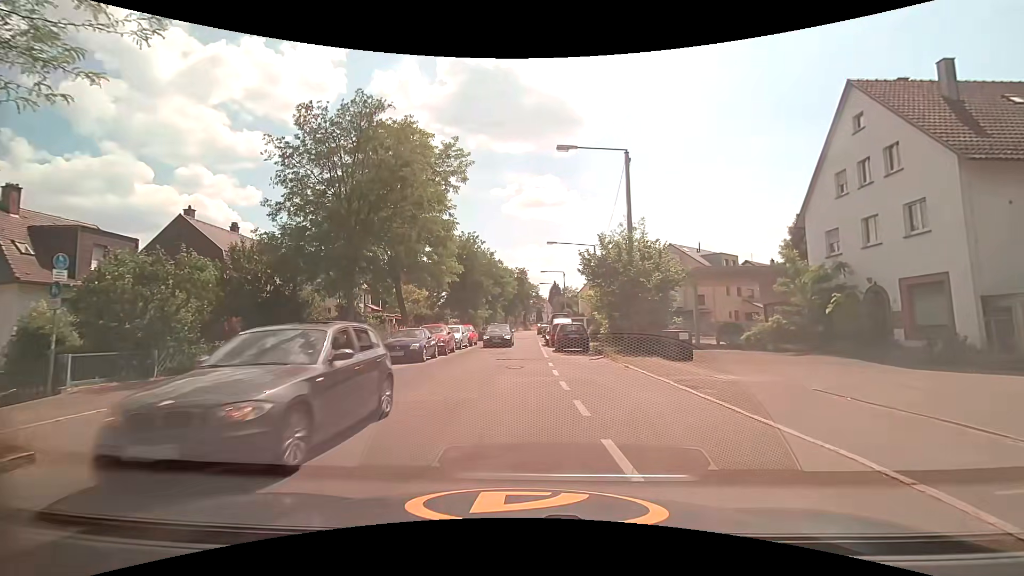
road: residential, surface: asphalt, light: Day
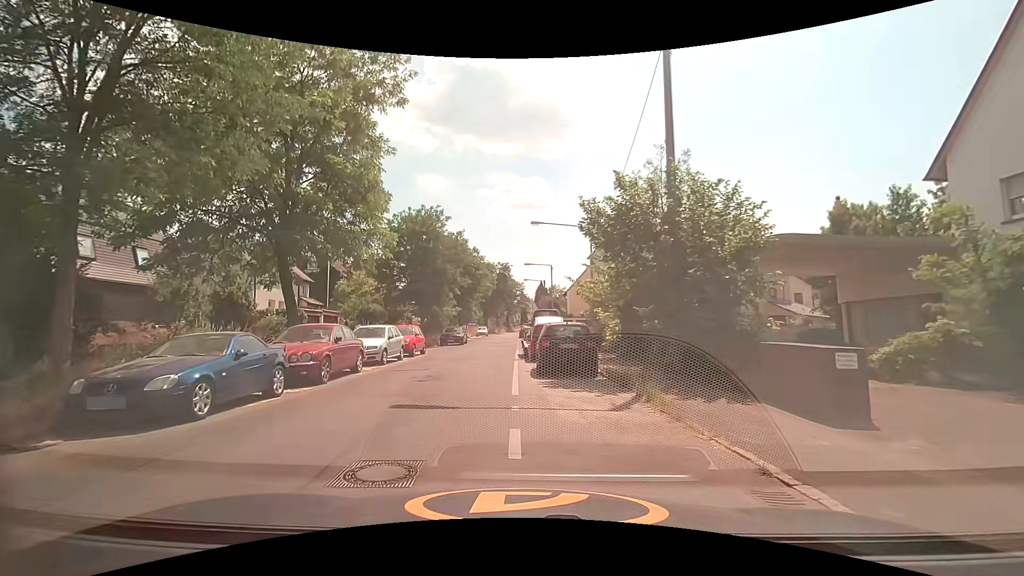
(+0.5, +11.2) m; 0°
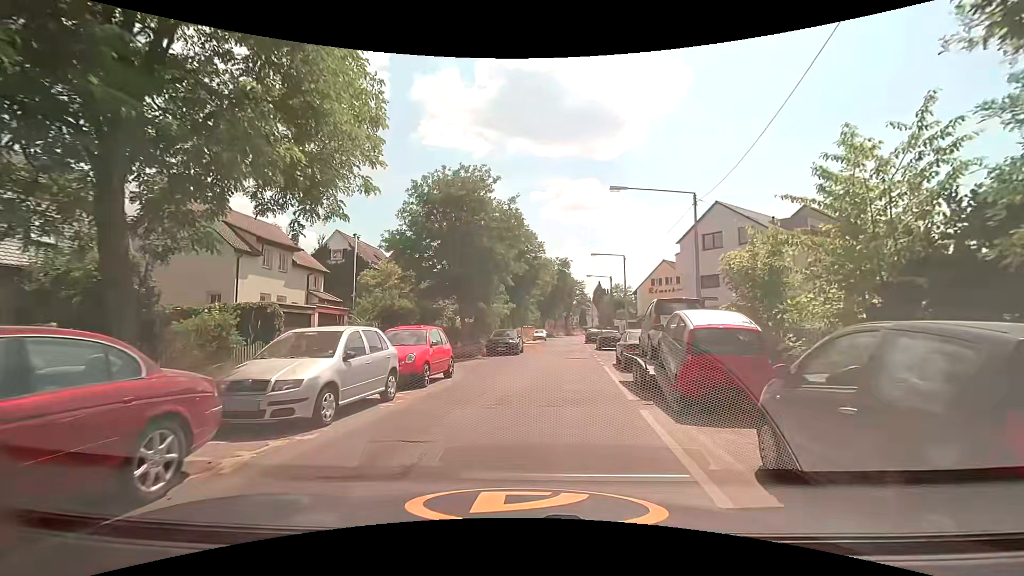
(-1.2, +11.2) m; -7°
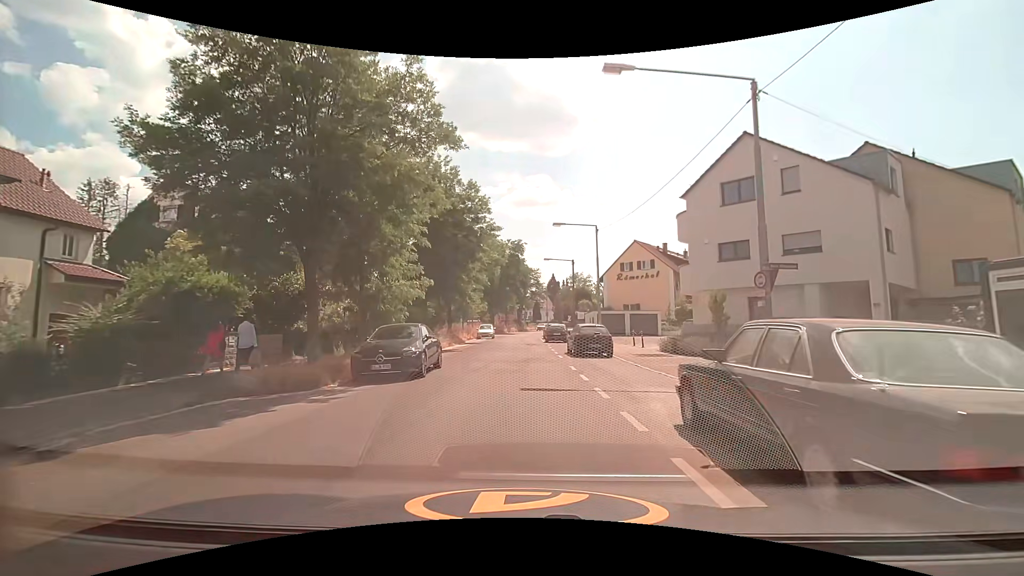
(+1.0, +14.5) m; +6°
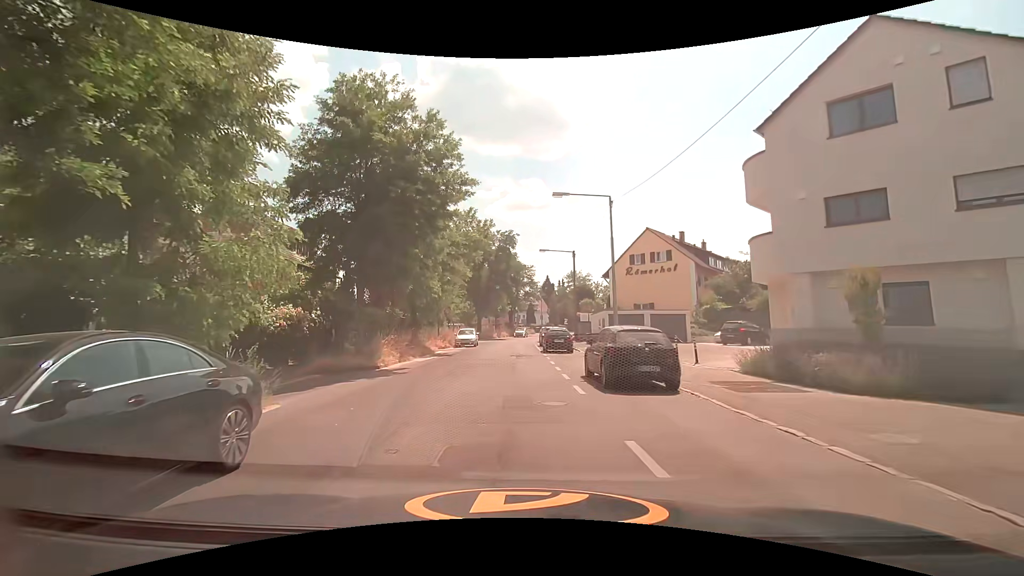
(+0.2, +10.6) m; +1°
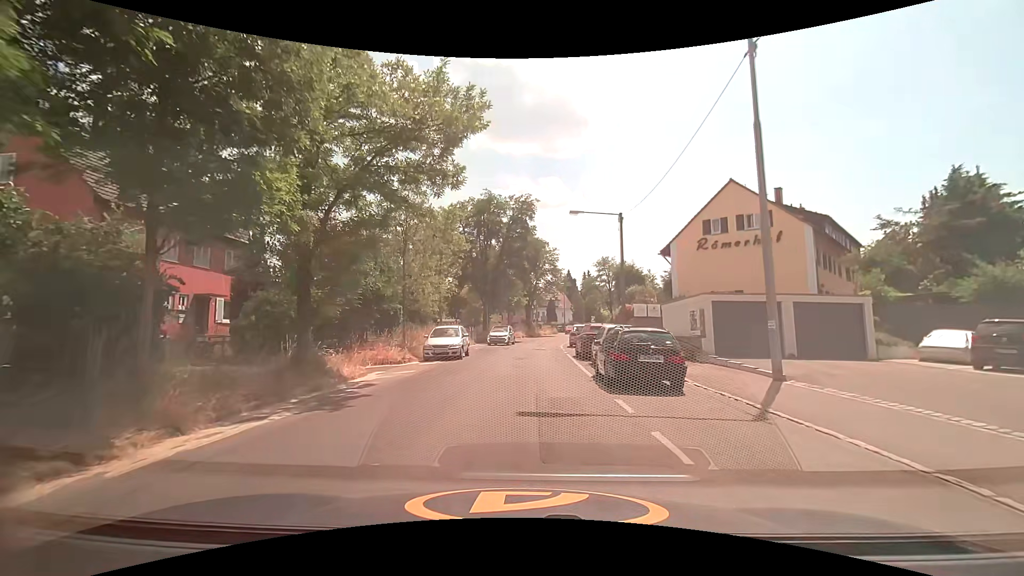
(-0.4, +17.6) m; -3°
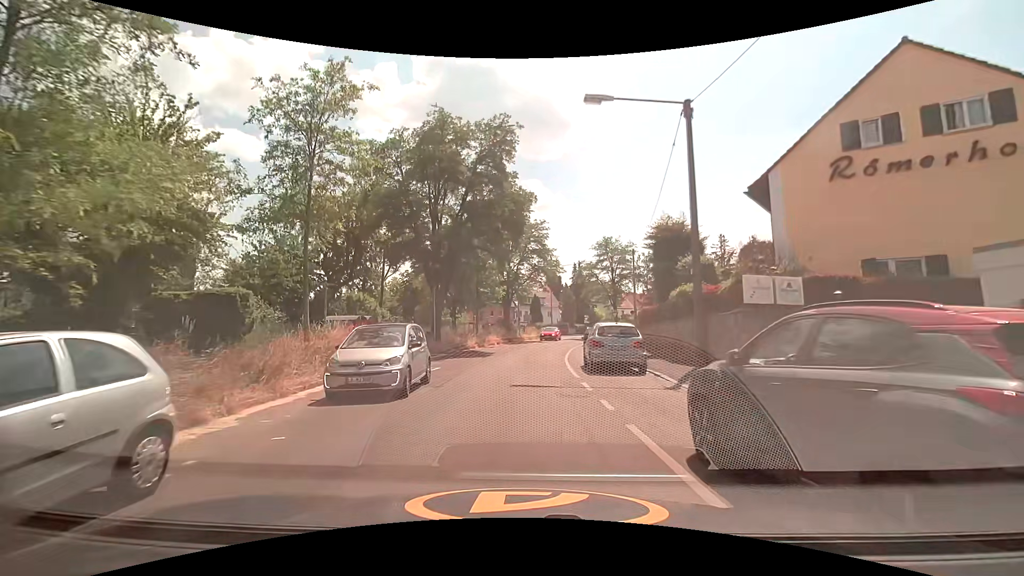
(+0.6, +19.1) m; +2°
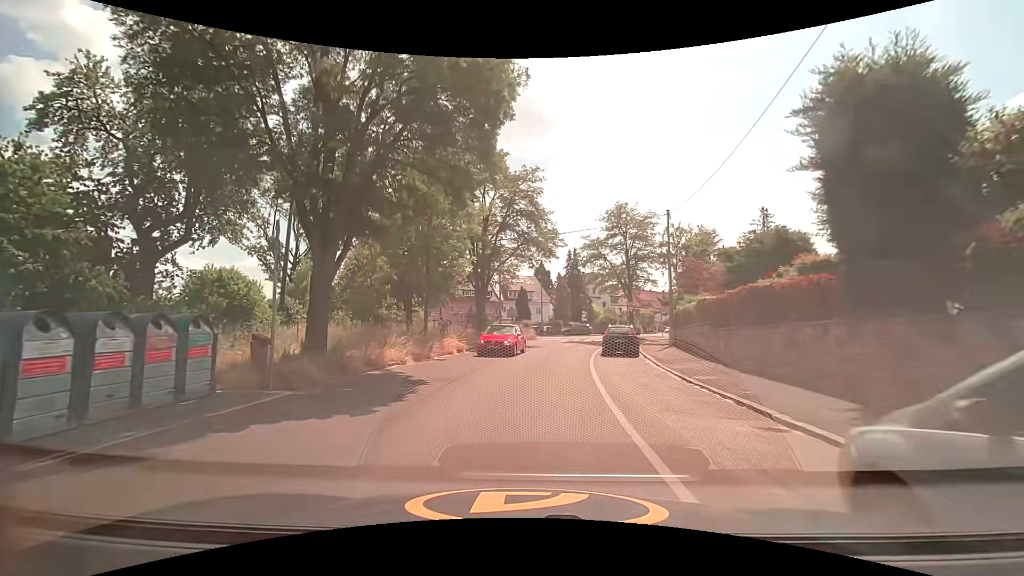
(+0.3, +16.4) m; +2°
